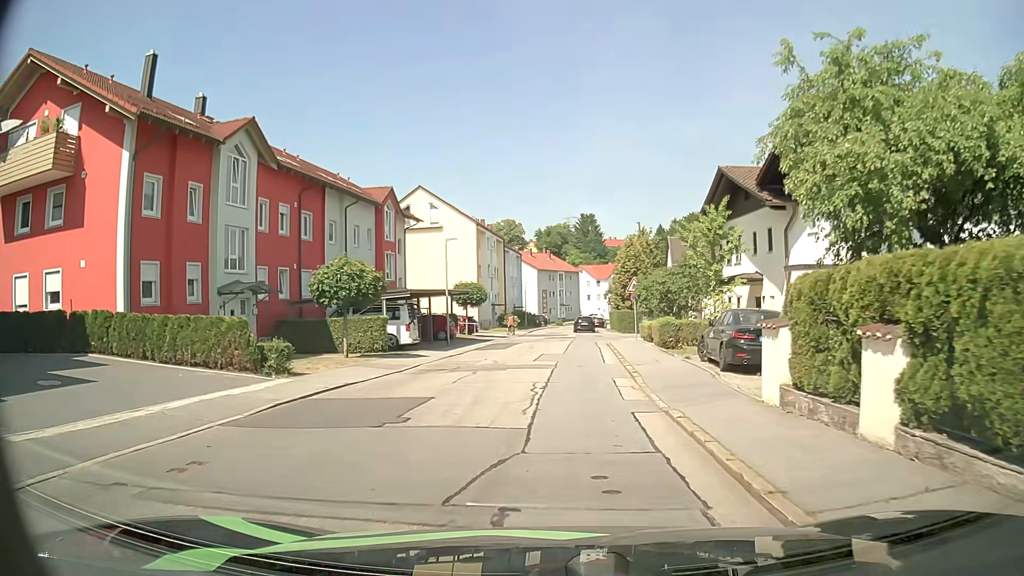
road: residential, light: Day
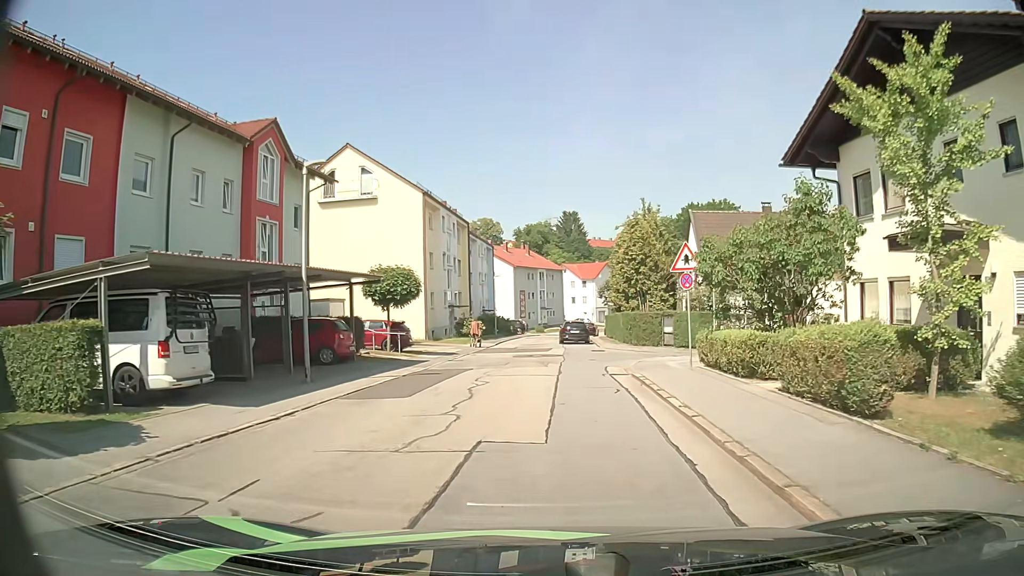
(+0.1, +17.1) m; +1°
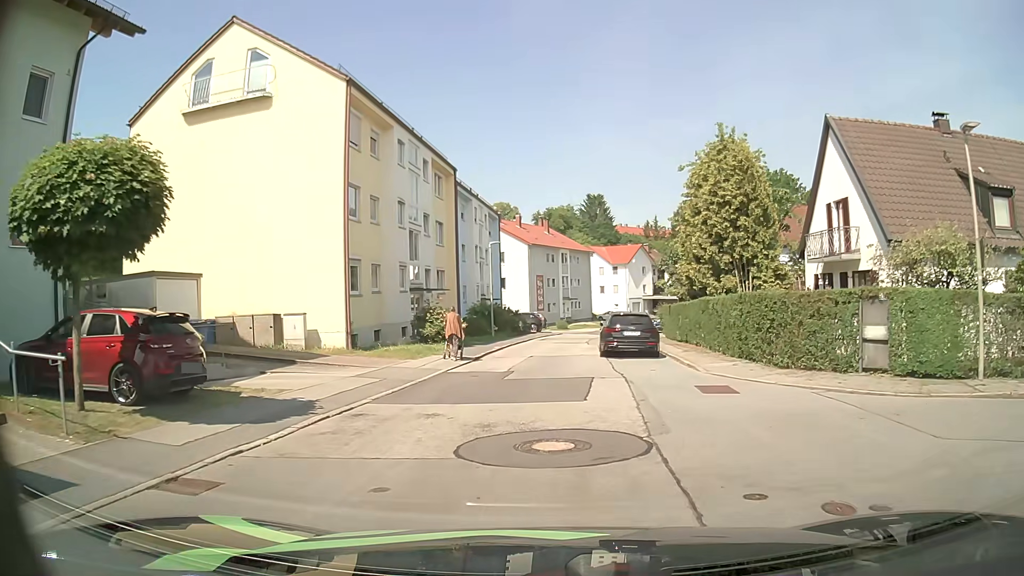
(-0.1, +20.2) m; -2°
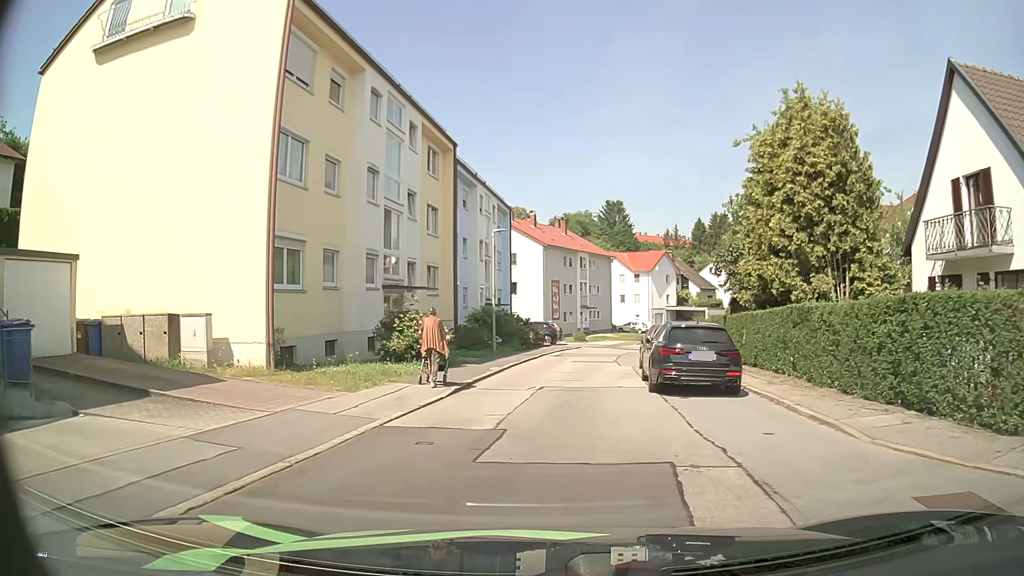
(-0.1, +7.7) m; -2°
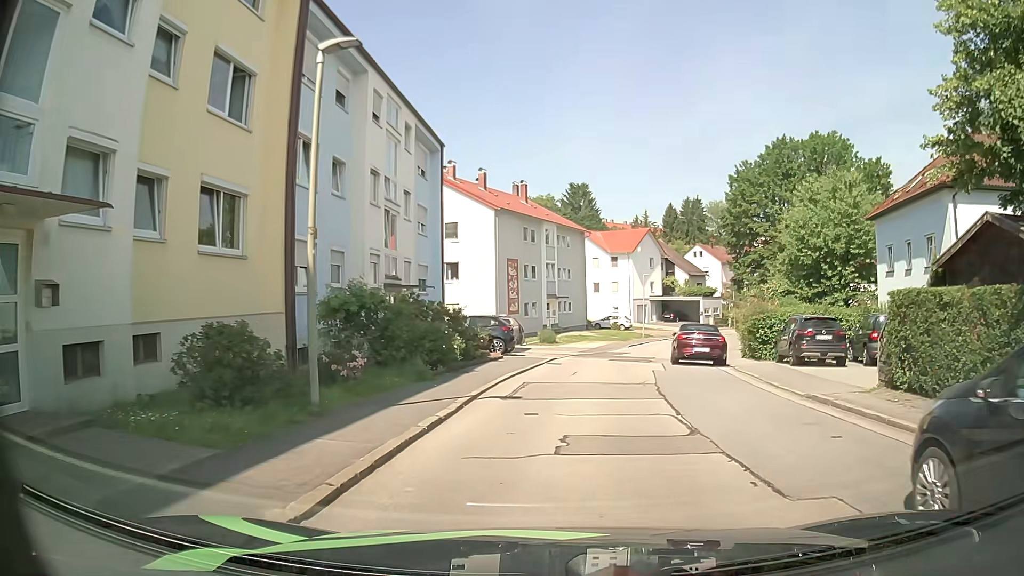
(+0.6, +18.3) m; +6°
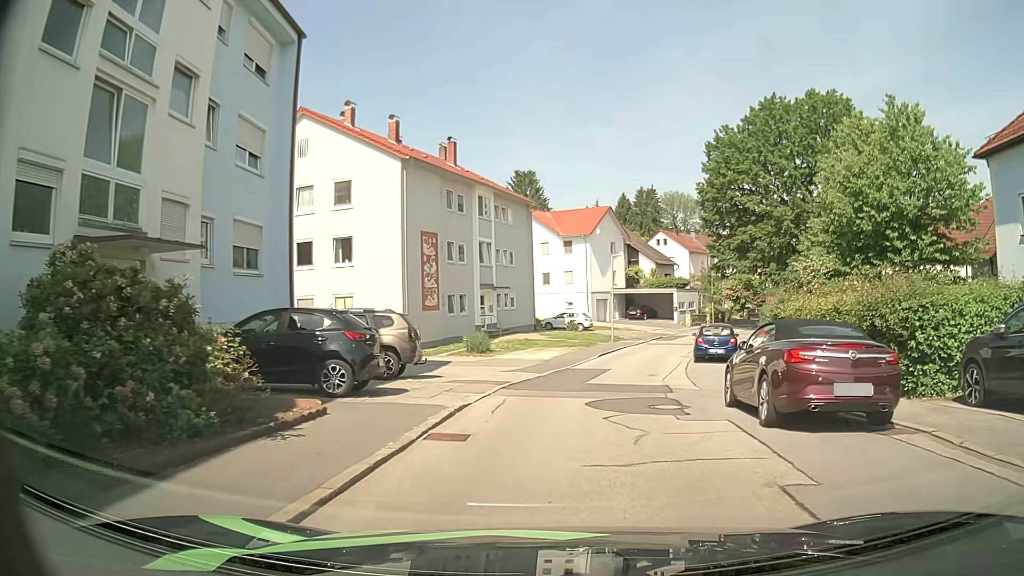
(+0.1, +14.3) m; +2°
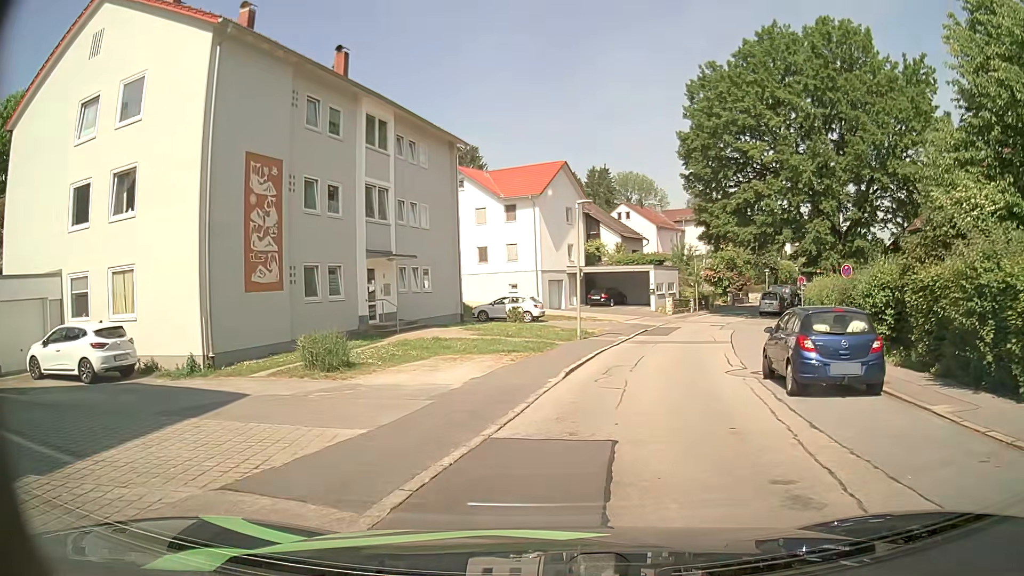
(+0.8, +15.0) m; +3°
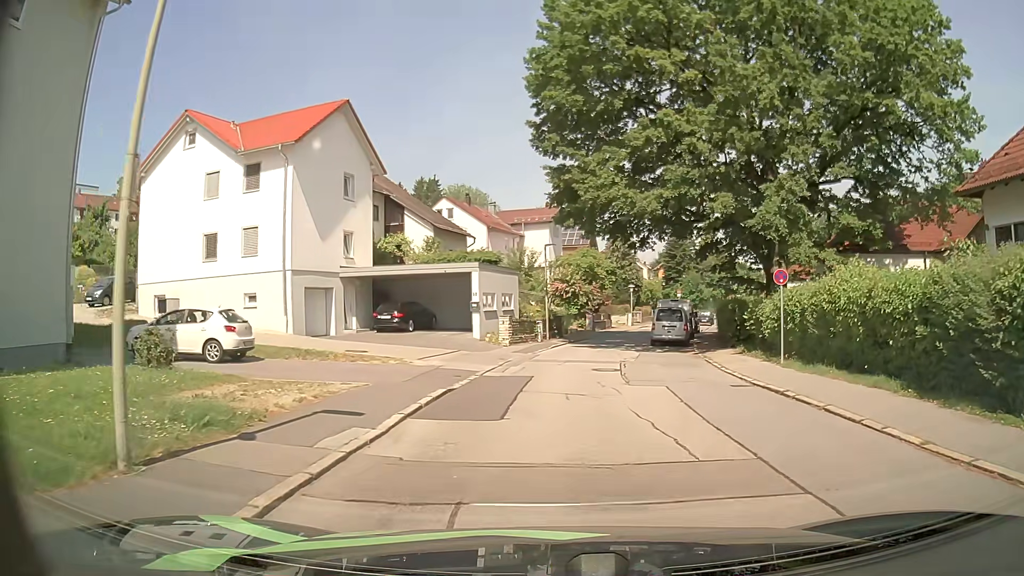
(+3.4, +19.1) m; +17°
(0, +10) (+1, +20) (+2, +30) (+4, +40) (+6, +50) (+9, +59) (+12, +69) (+15, +78) (+19, +87) (+23, +96) m
